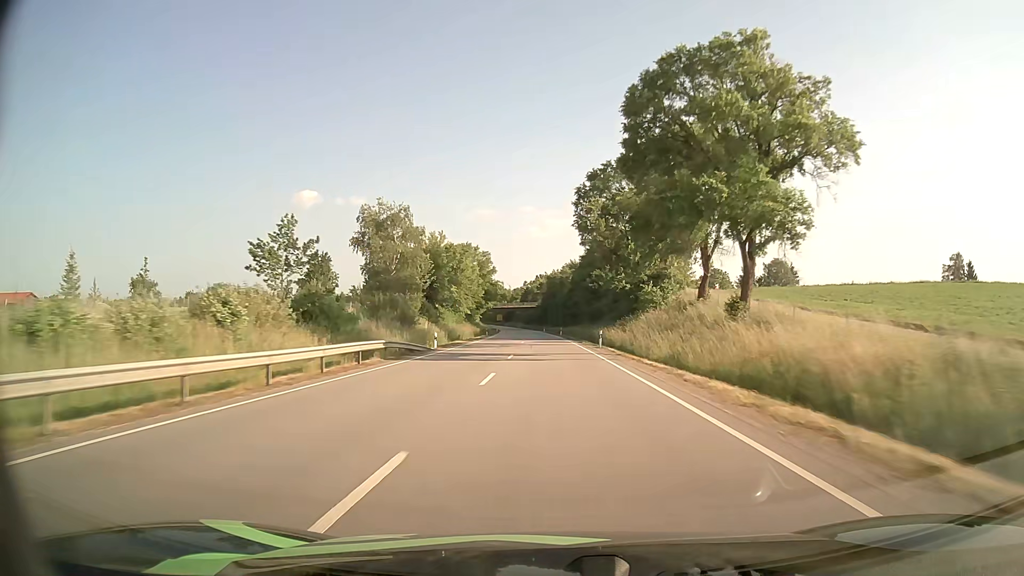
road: primary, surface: asphalt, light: Day
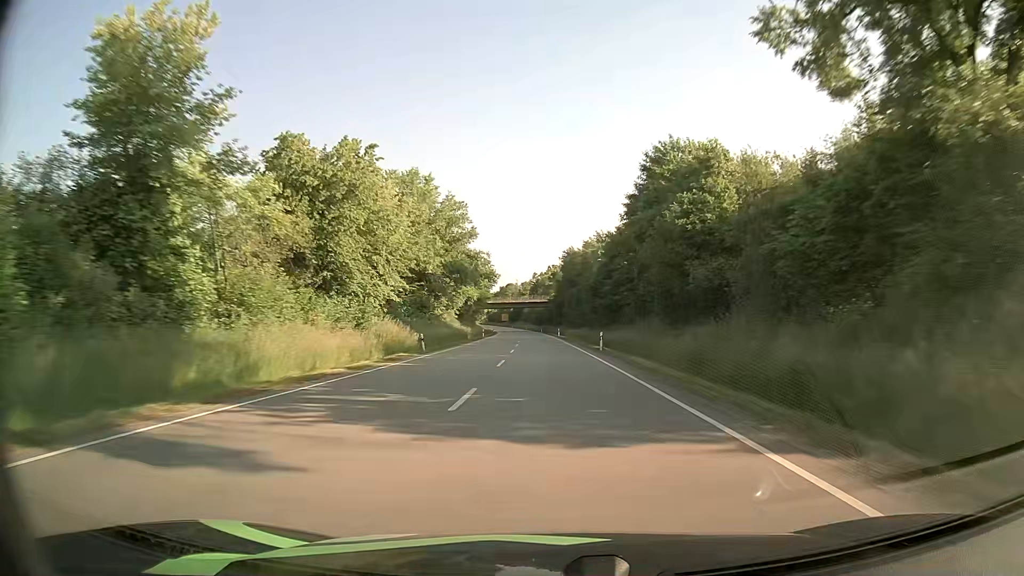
(-0.6, +52.4) m; -1°
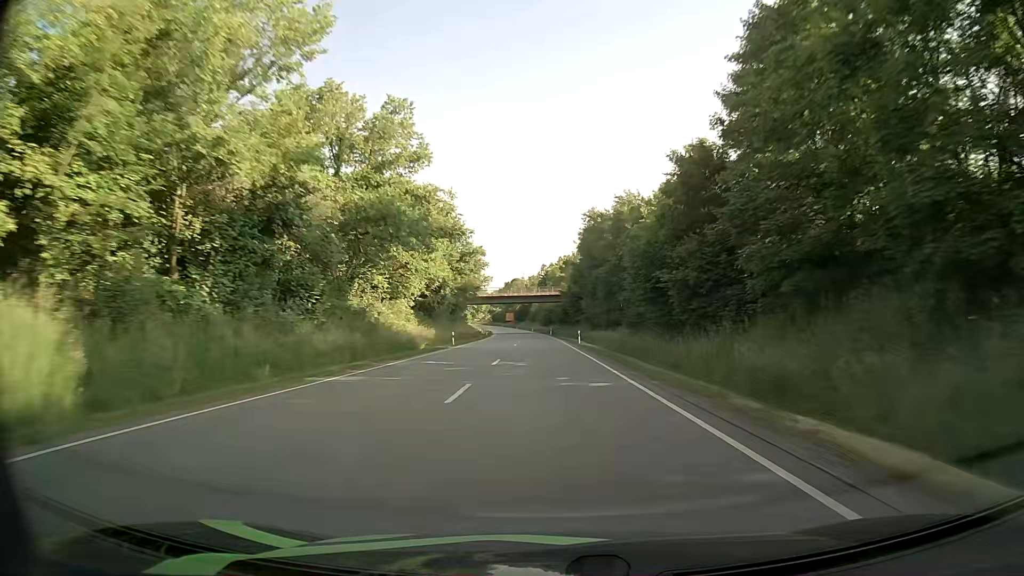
(-0.4, +34.9) m; -1°
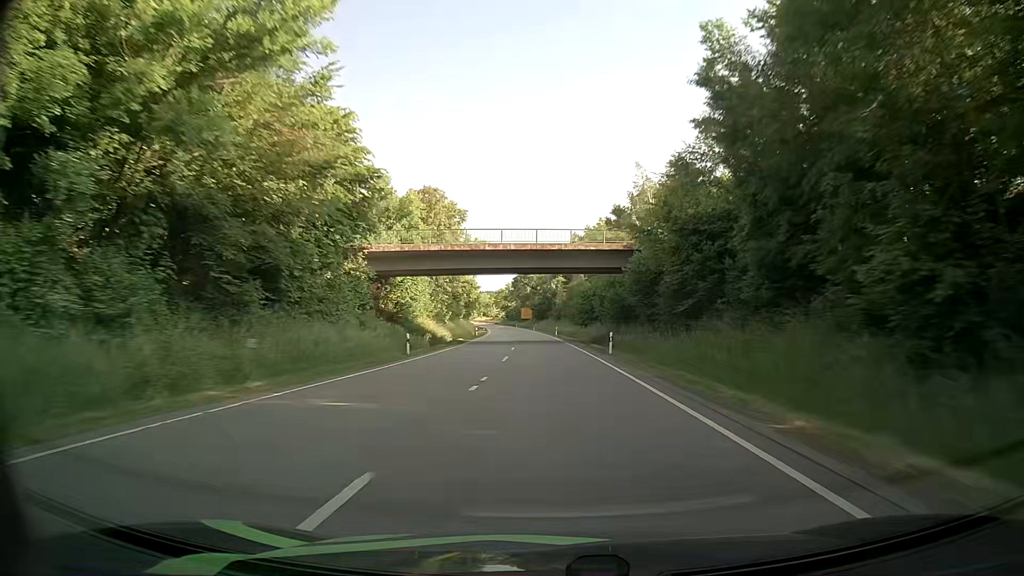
(-1.2, +69.8) m; -2°
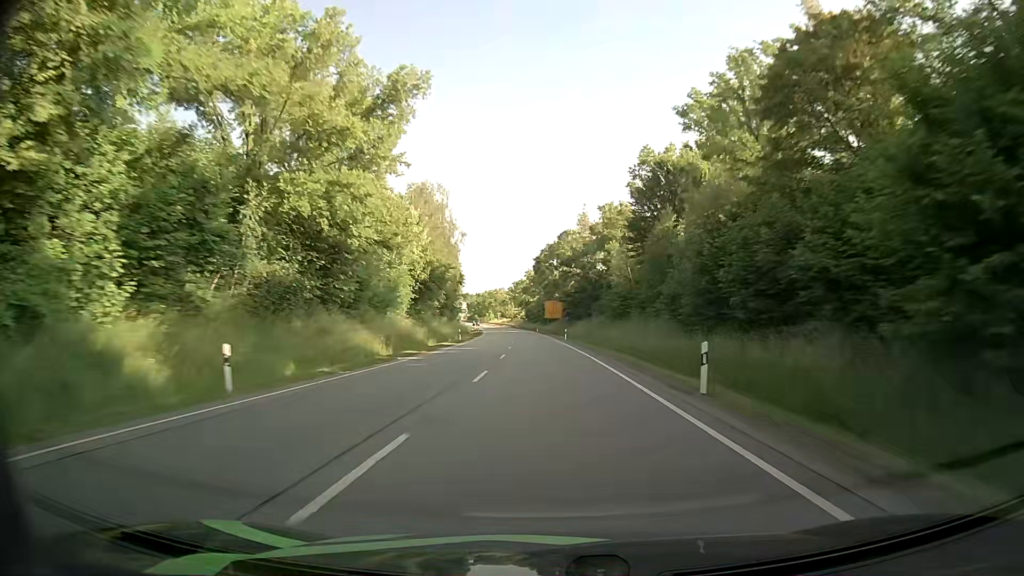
(-1.3, +69.7) m; -1°
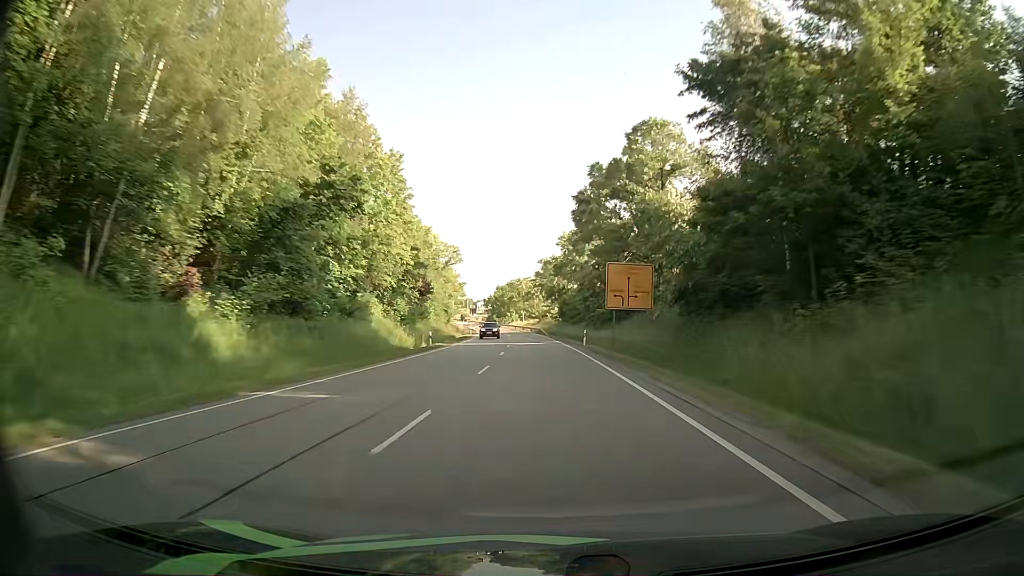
(-3.1, +69.5) m; -4°
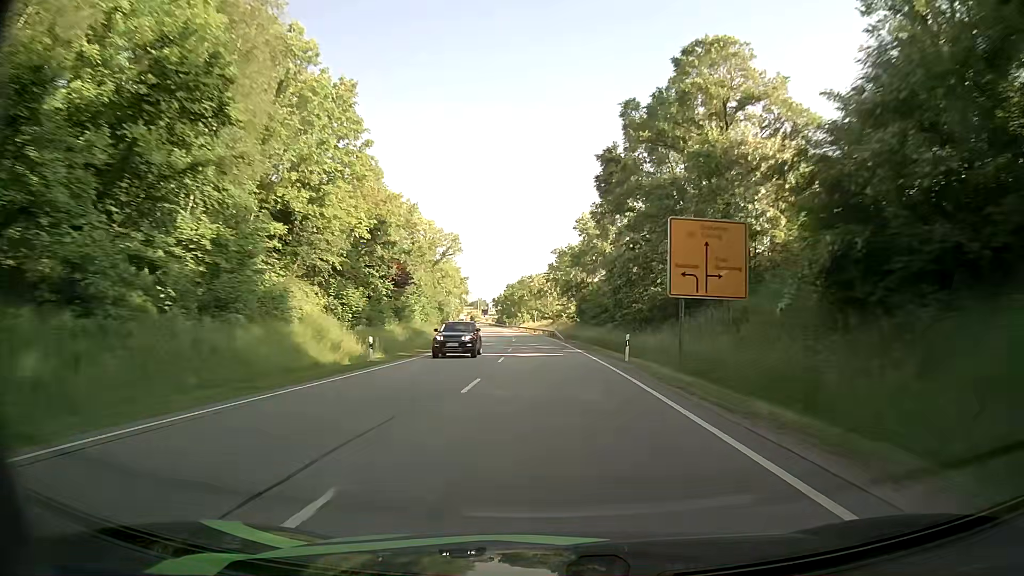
(-0.1, +17.4) m; -1°
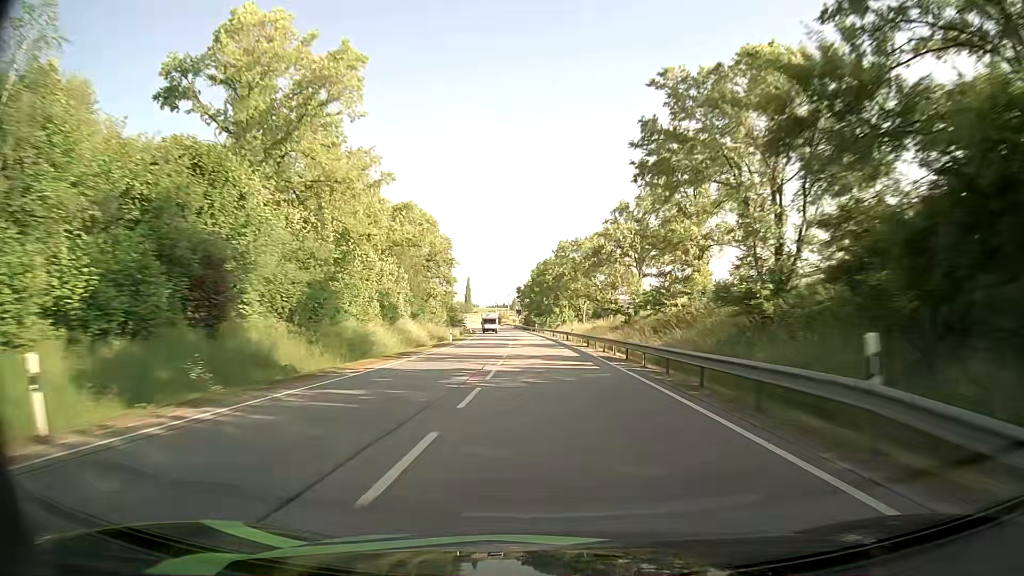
(-2.4, +69.5) m; -4°
(0, +10) (0, +20) (0, +30) (-1, +40) (-1, +50) (-2, +60) (-3, +70) (-3, +80) (-4, +90) (-5, +100) m
